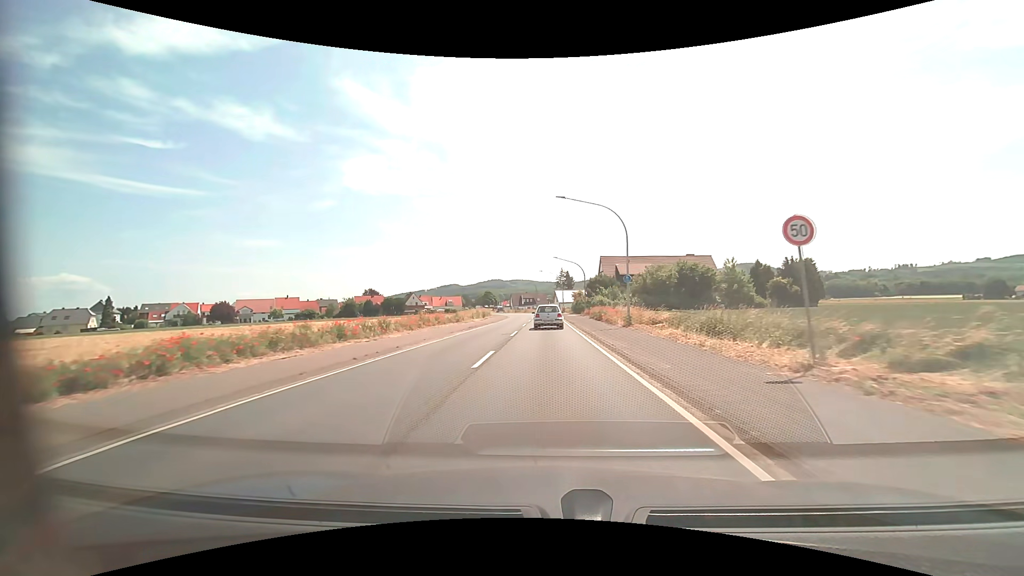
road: primary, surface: asphalt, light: Day
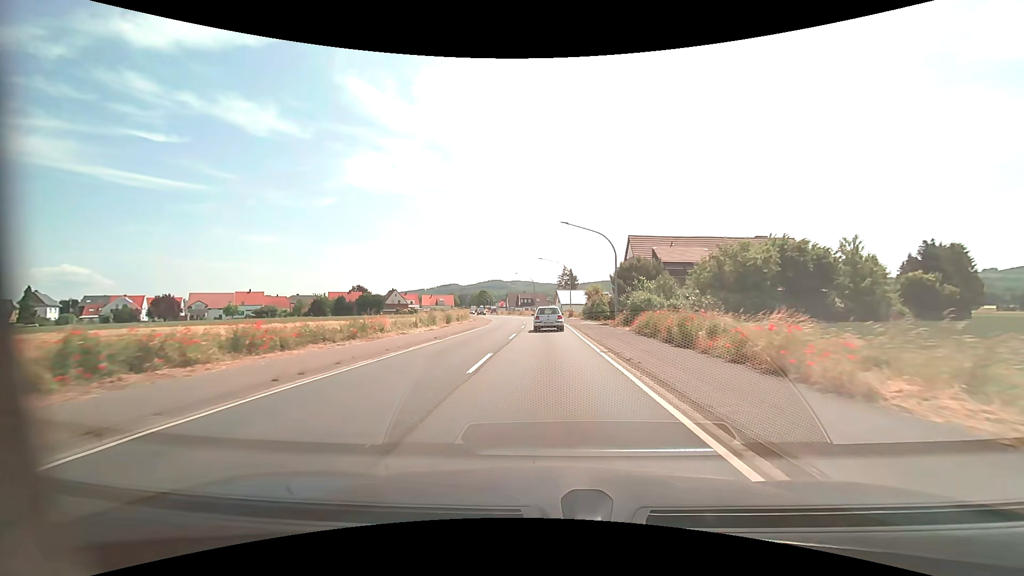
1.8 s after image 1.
(-0.1, +25.2) m; 0°
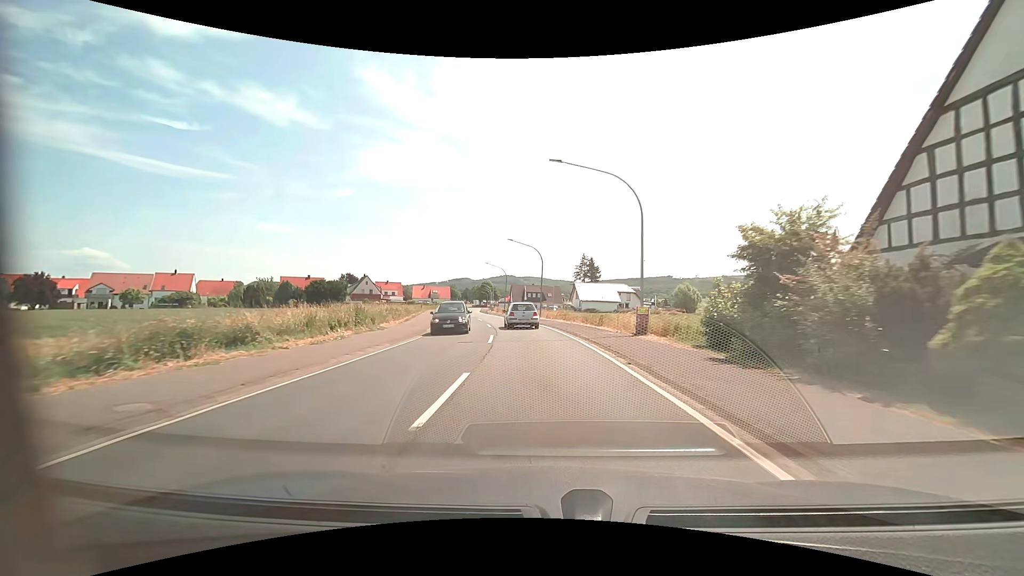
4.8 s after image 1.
(-0.3, +41.7) m; -1°
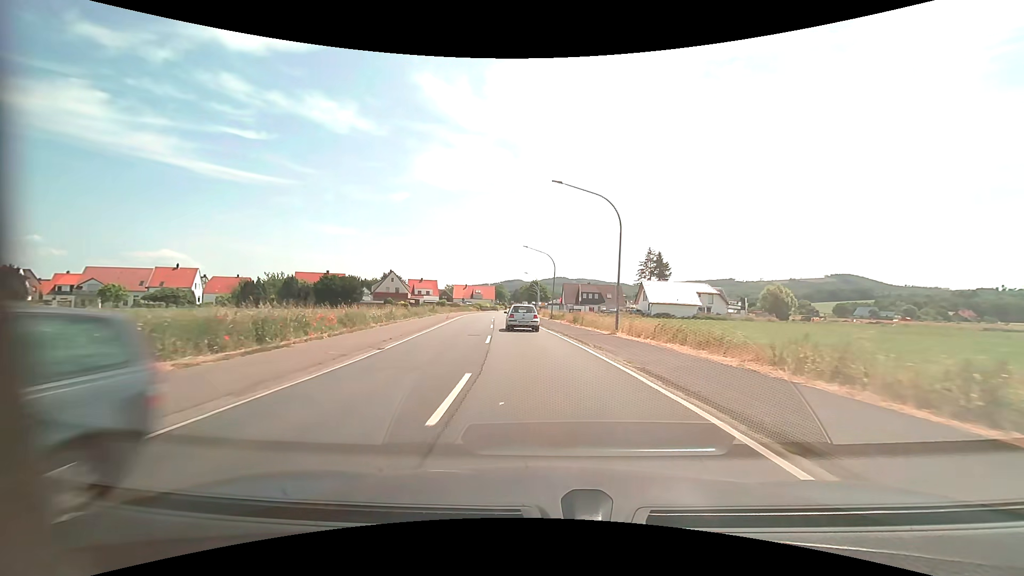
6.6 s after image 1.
(-1.2, +24.3) m; -6°
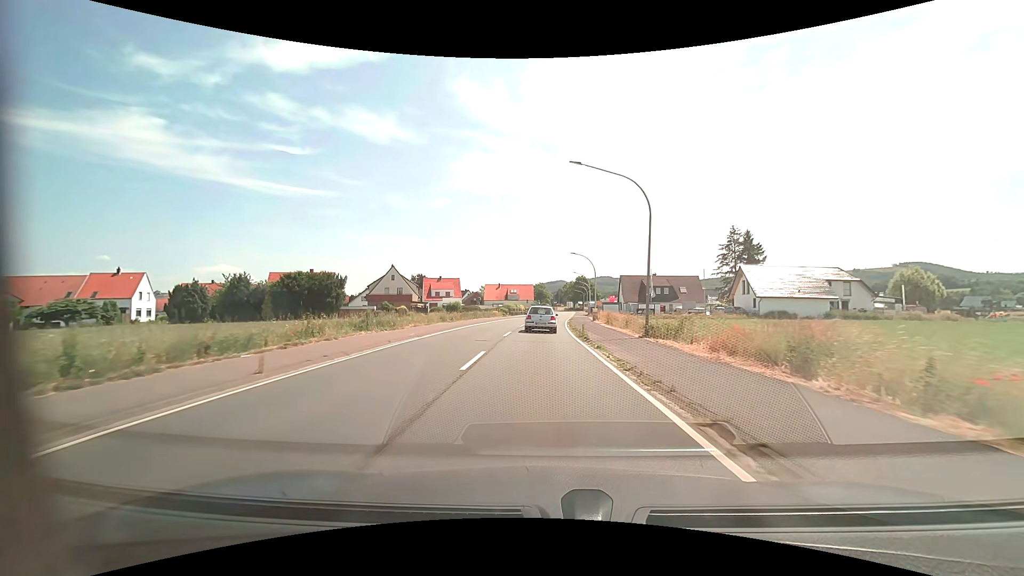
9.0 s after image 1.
(-1.5, +32.1) m; -5°
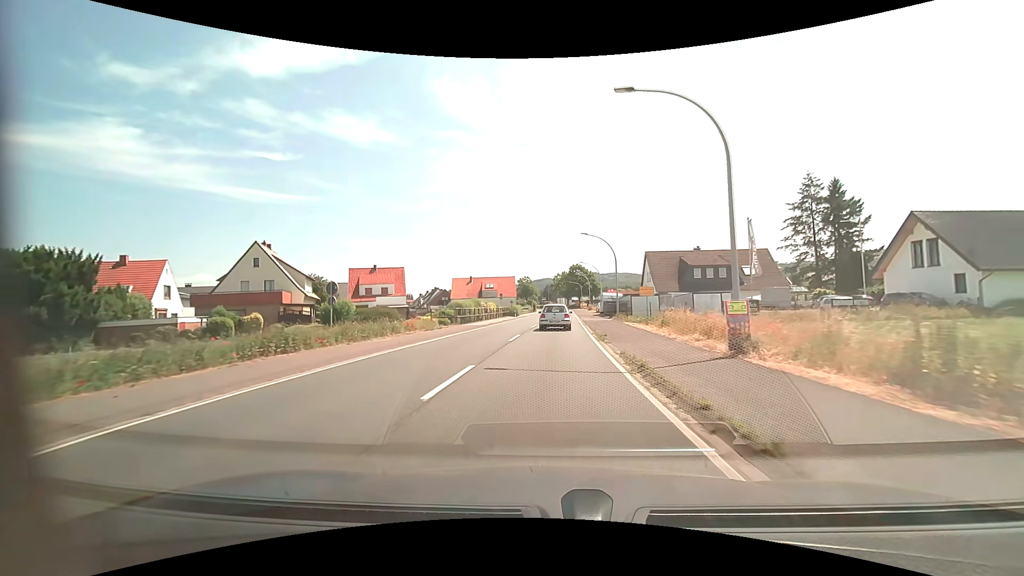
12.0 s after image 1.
(+0.2, +40.1) m; +1°
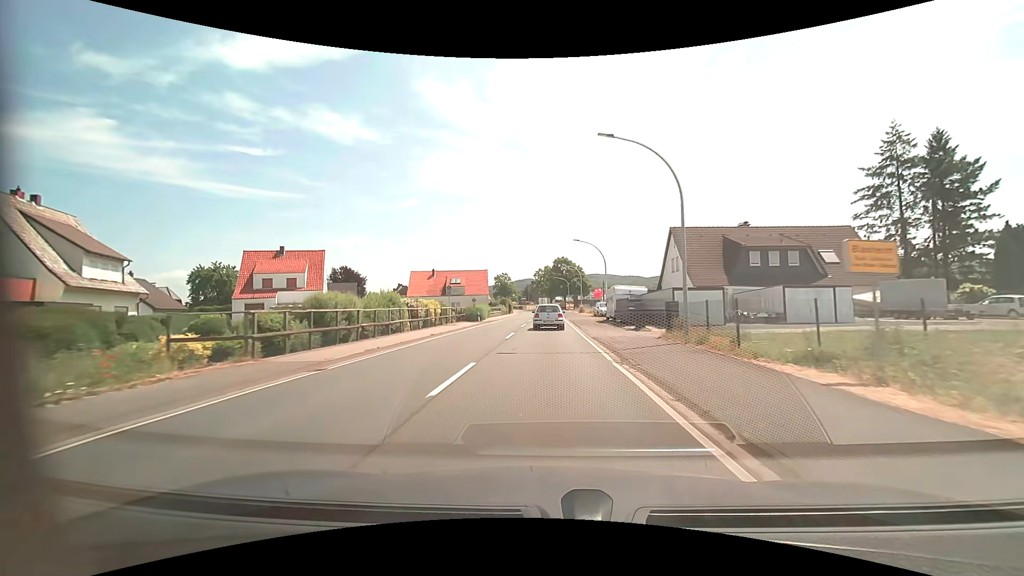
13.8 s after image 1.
(+0.6, +24.0) m; +2°
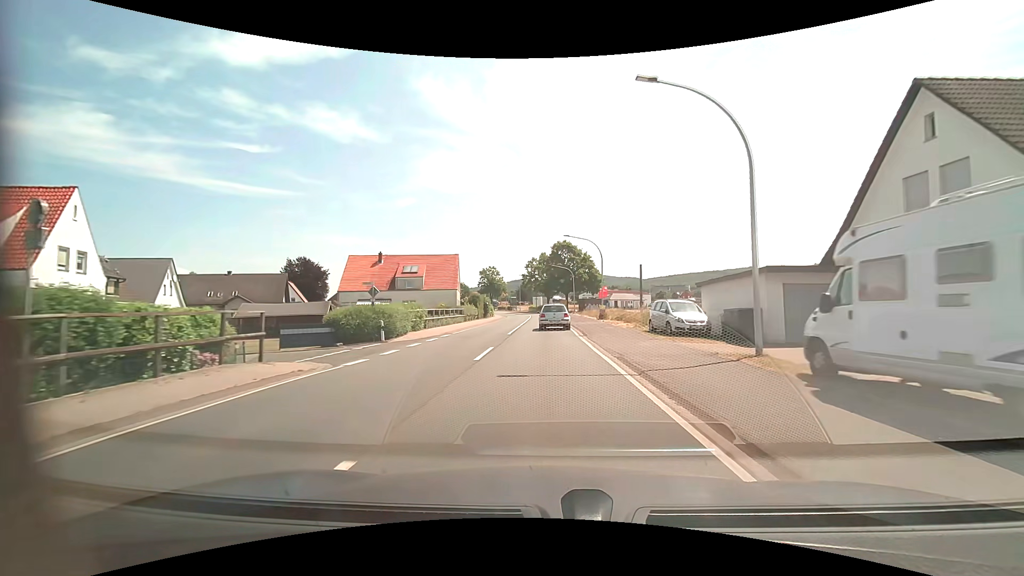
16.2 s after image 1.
(+0.1, +32.3) m; 0°
(0, +10) (0, +20) (0, +30) (0, +40) (0, +50) (0, +60) (-1, +70) (-2, +80) (-3, +90) (-5, +100) m
